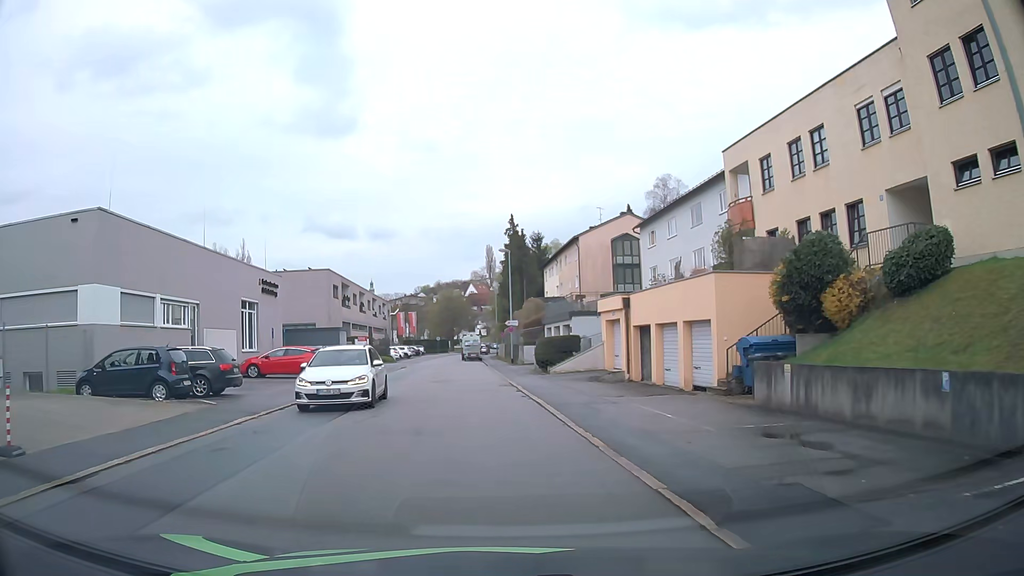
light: Day
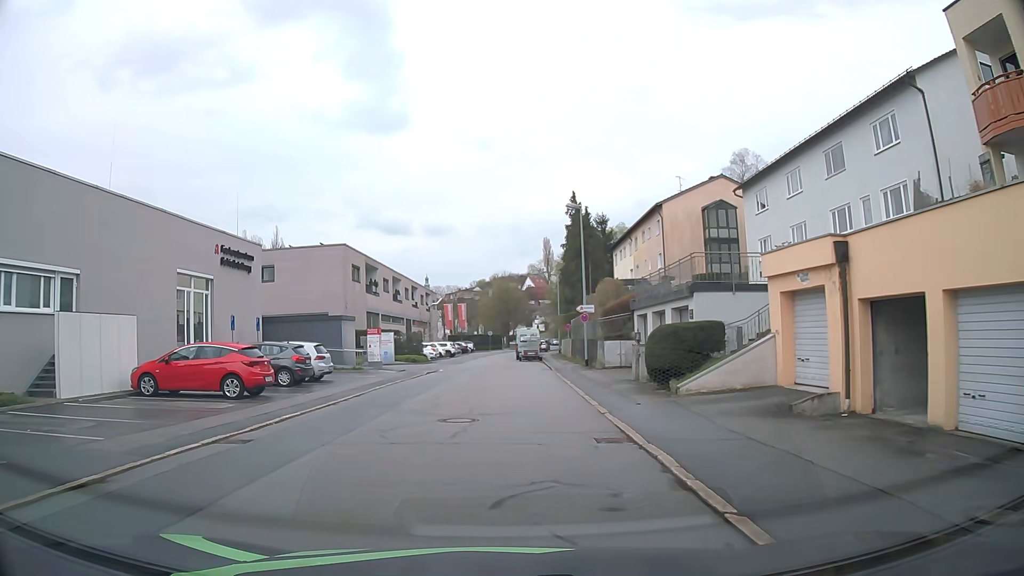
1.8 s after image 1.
(-0.6, +14.4) m; -5°
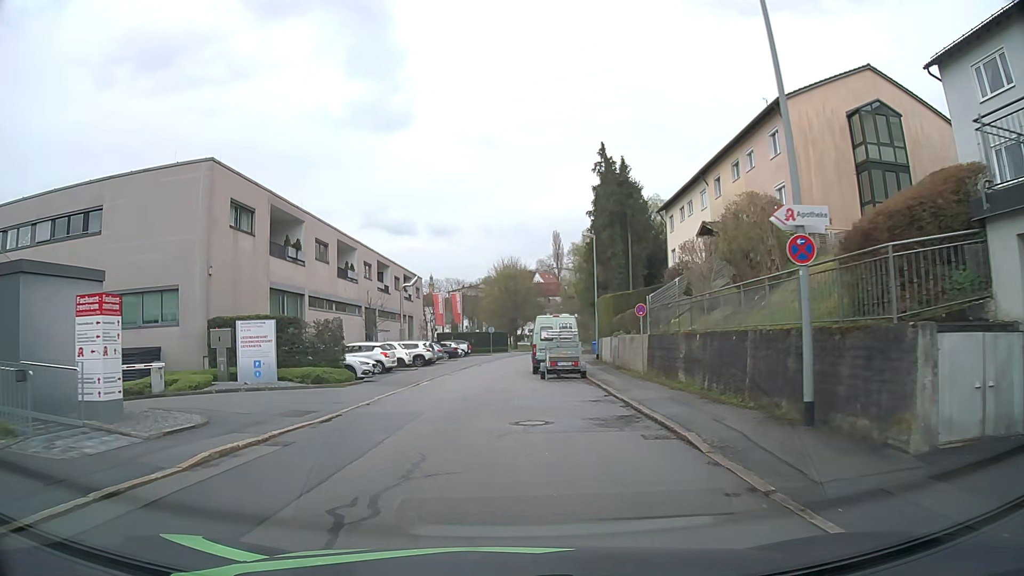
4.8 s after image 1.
(0.0, +25.0) m; -1°
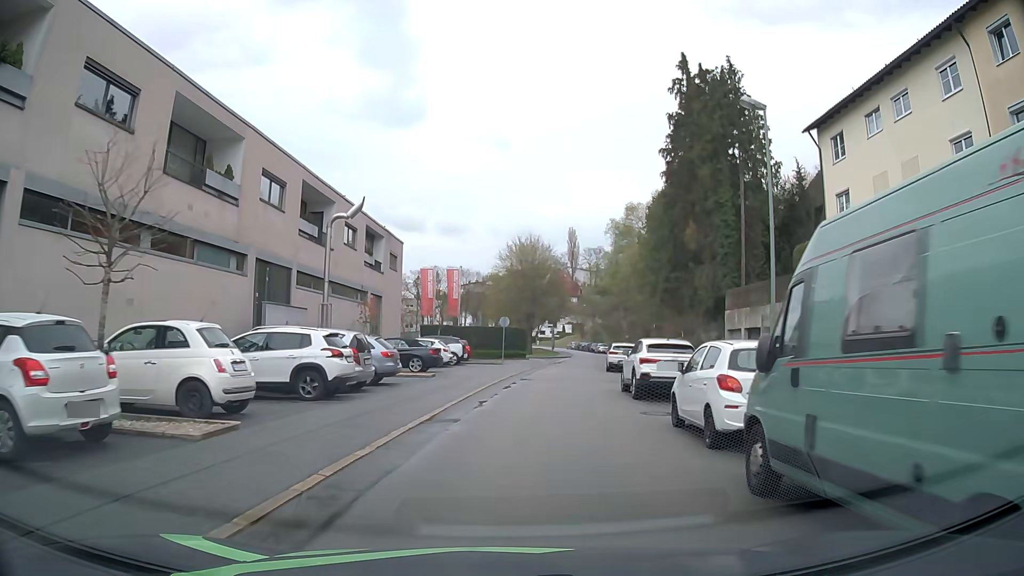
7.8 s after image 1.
(-0.9, +26.6) m; -1°
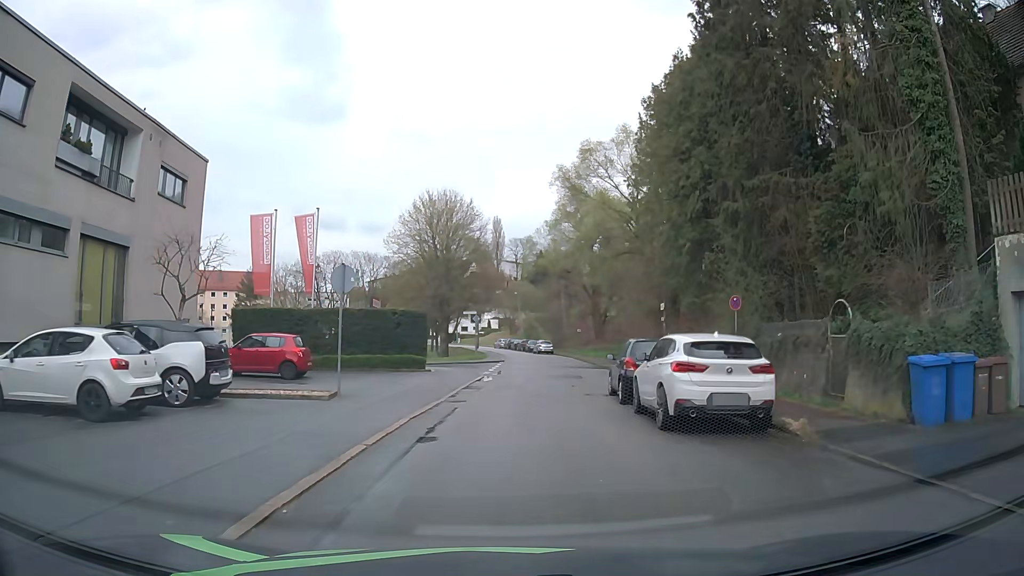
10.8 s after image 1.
(+1.6, +25.1) m; +6°
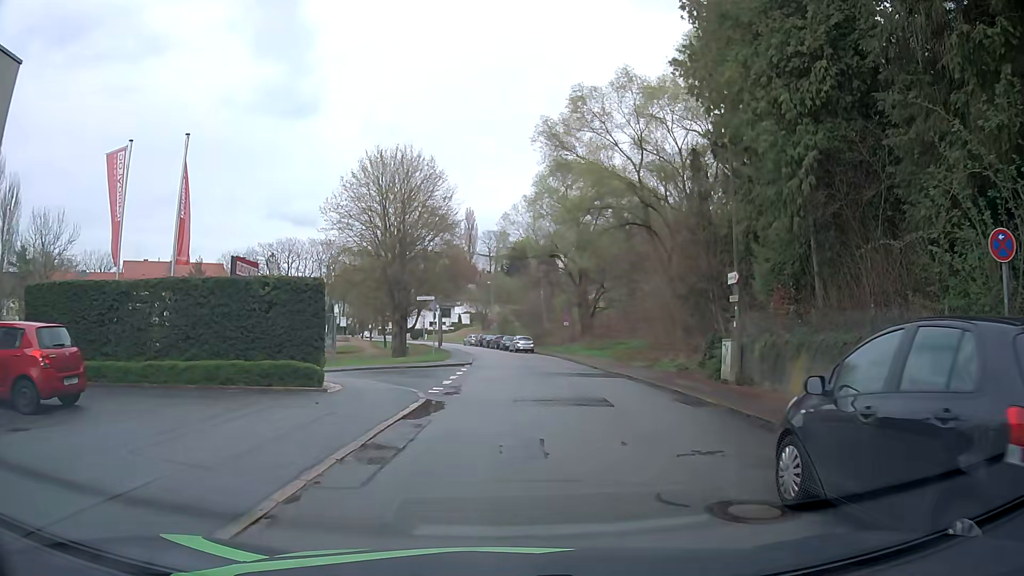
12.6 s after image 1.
(+0.3, +12.6) m; +2°
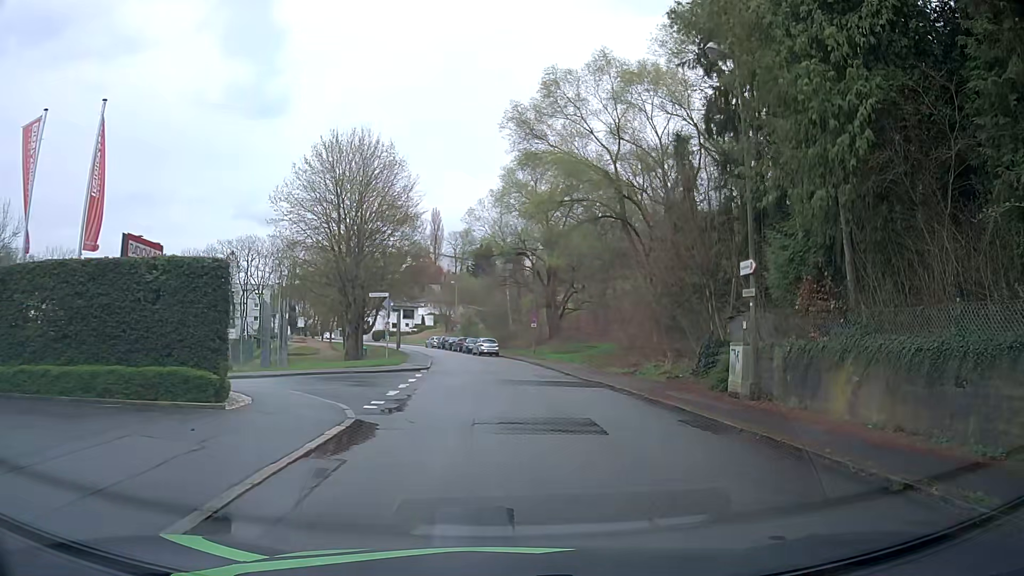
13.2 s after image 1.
(+0.1, +3.7) m; +3°
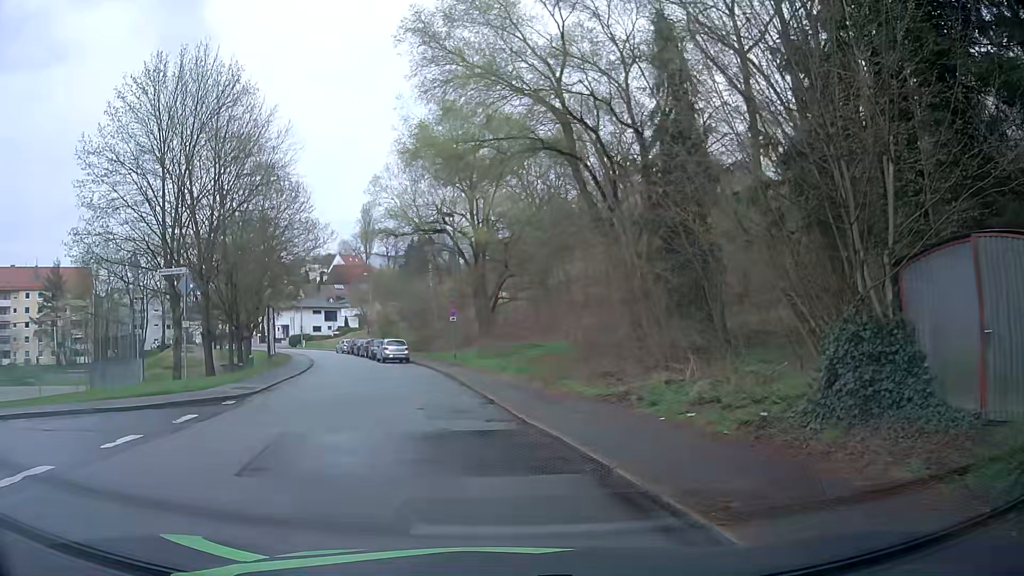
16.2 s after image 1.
(+1.7, +13.6) m; +7°
